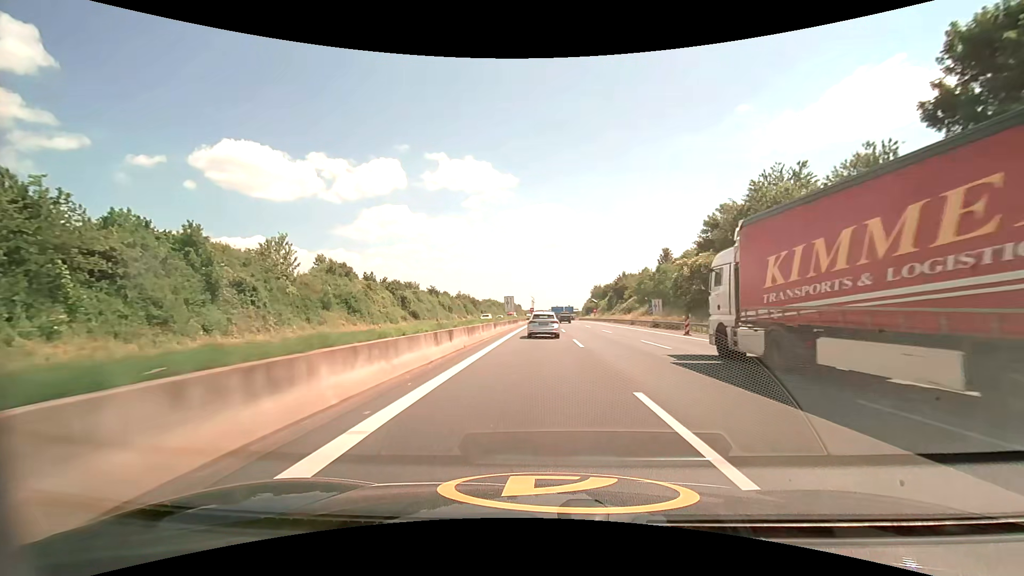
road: motorway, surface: asphalt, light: Day
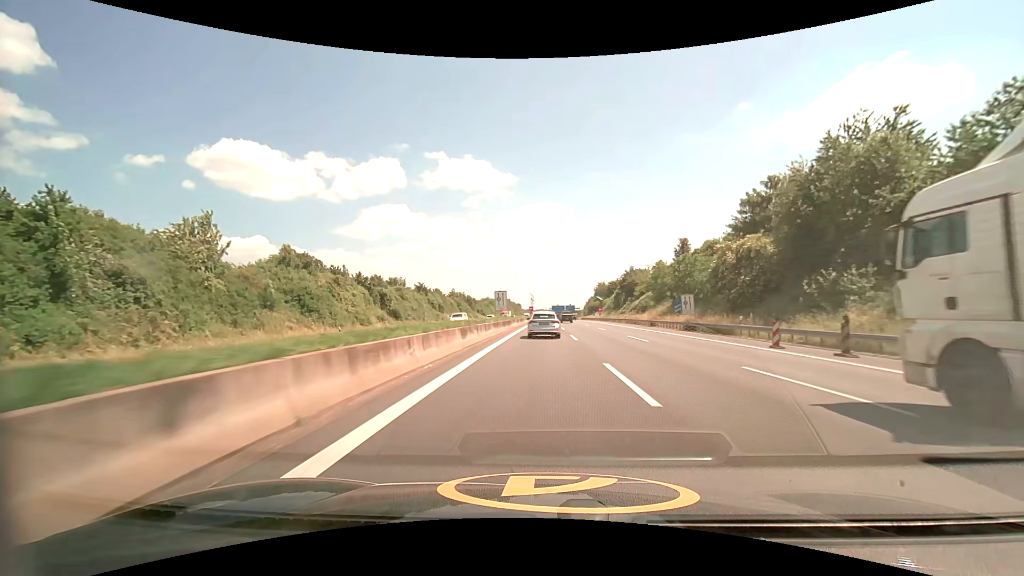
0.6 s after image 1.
(0.0, +13.1) m; 0°
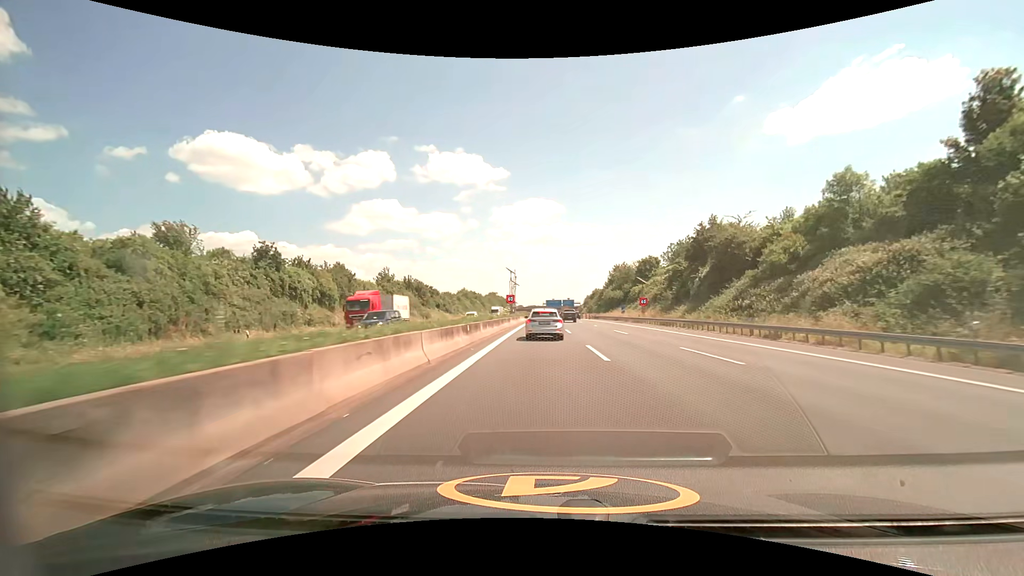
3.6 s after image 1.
(+0.3, +65.4) m; +1°
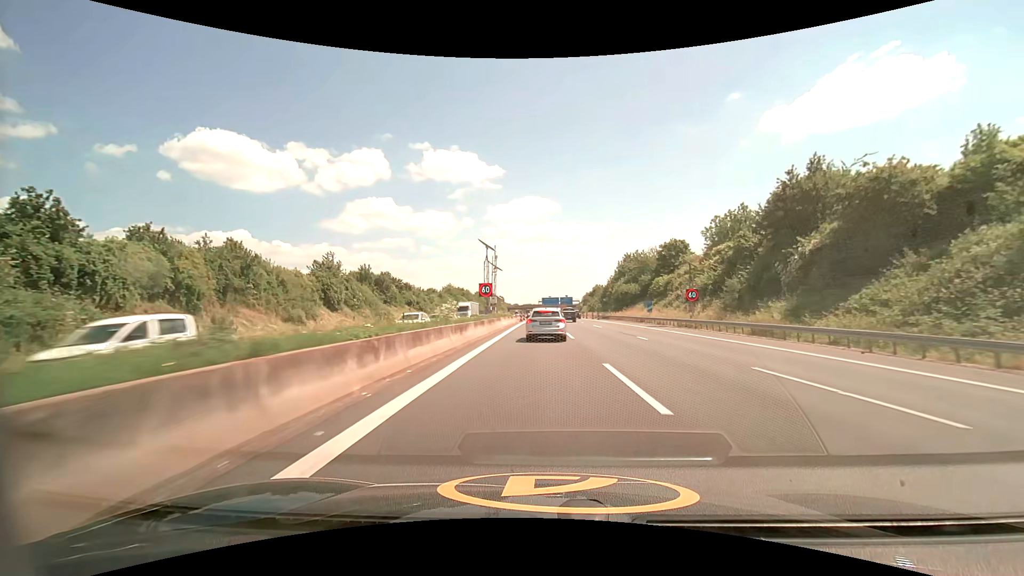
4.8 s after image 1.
(+0.1, +24.8) m; 0°
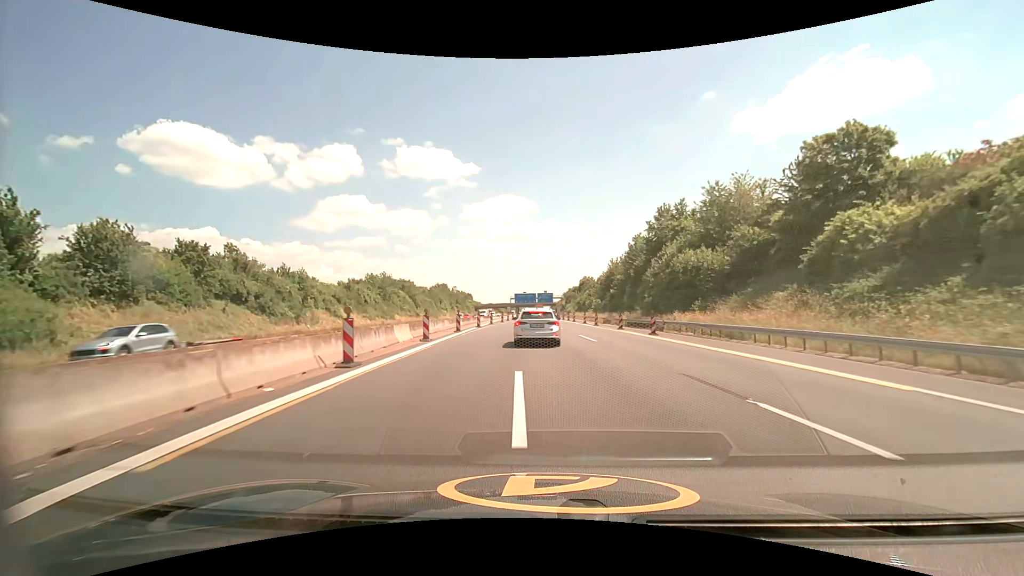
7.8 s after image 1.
(+1.4, +54.8) m; +2°
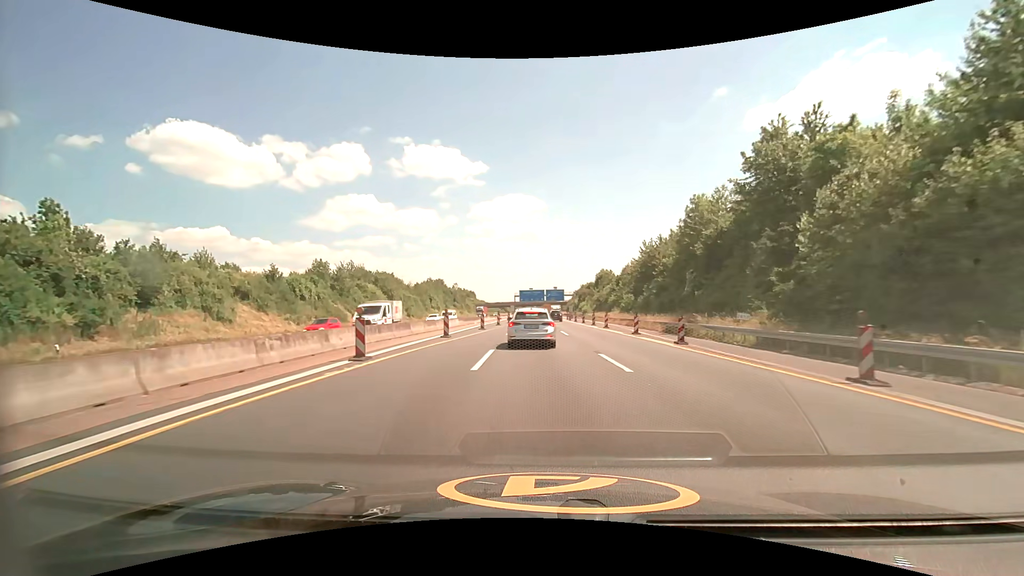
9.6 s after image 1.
(+0.1, +29.3) m; -1°
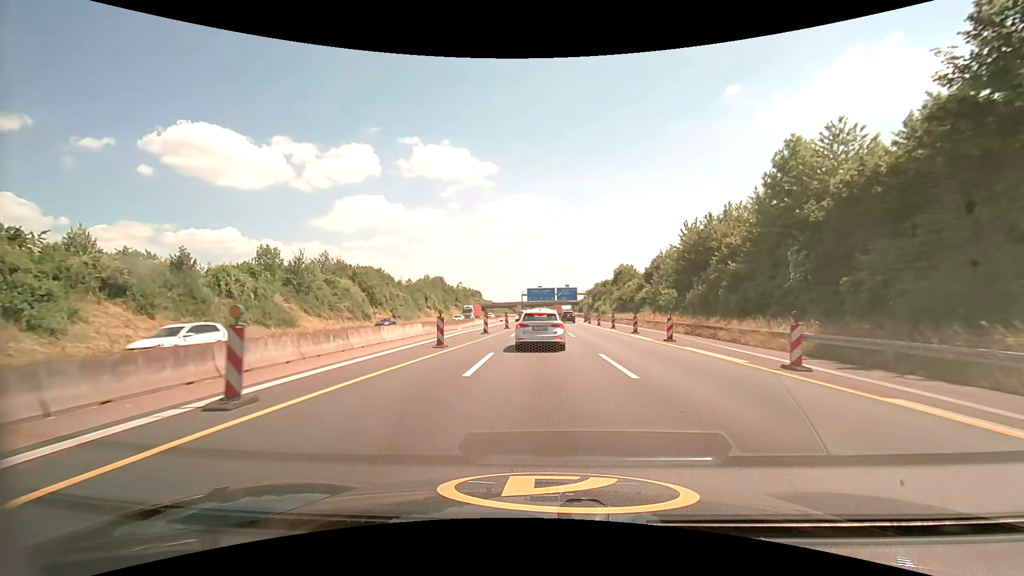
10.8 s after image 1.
(-0.2, +18.7) m; -1°
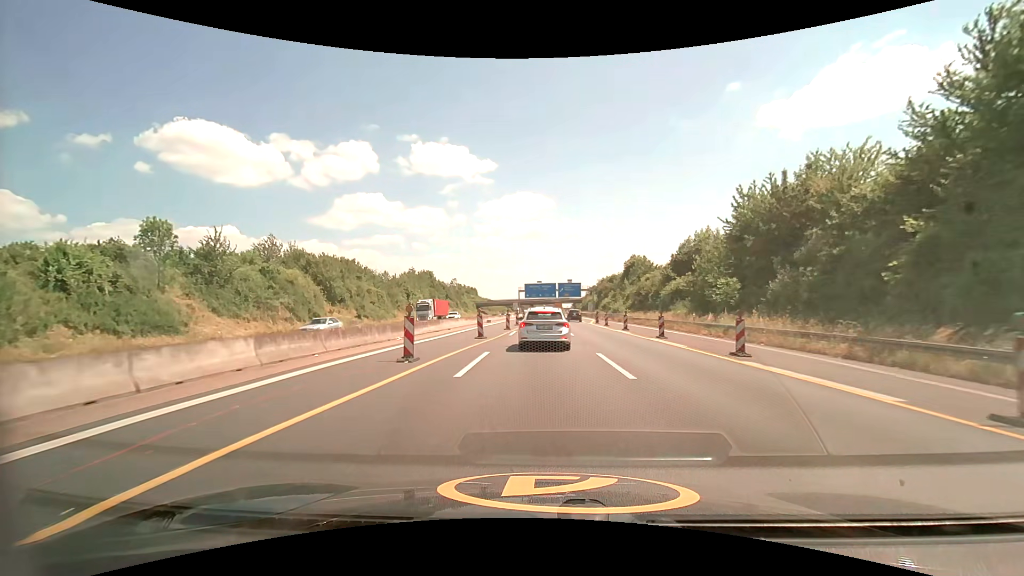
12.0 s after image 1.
(0.0, +18.1) m; 0°
(0, +10) (0, +20) (0, +30) (0, +40) (0, +50) (0, +60) (0, +70) (0, +80) (0, +90) (0, +100) m
